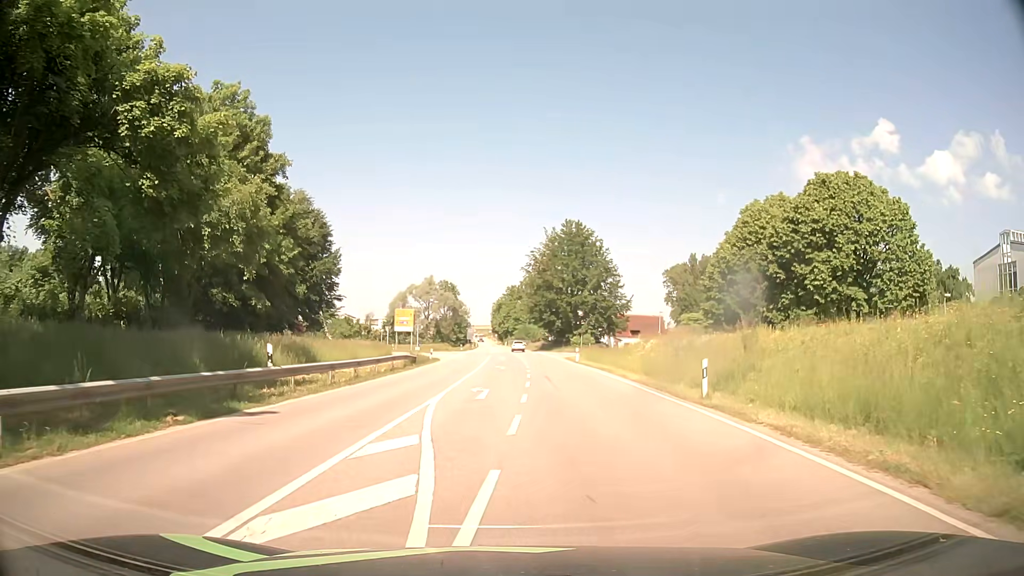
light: Day
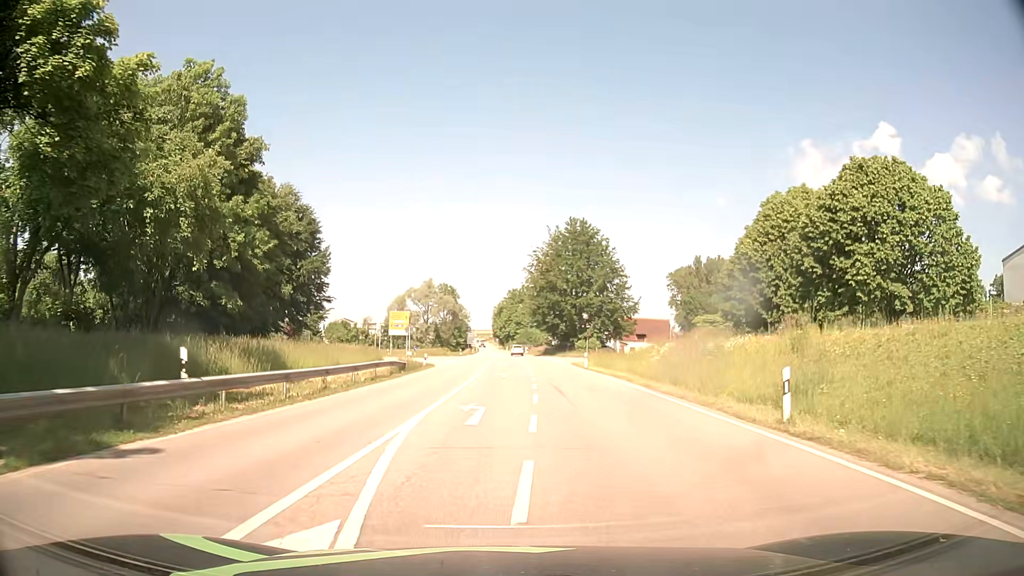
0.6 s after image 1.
(-0.1, +5.2) m; -1°
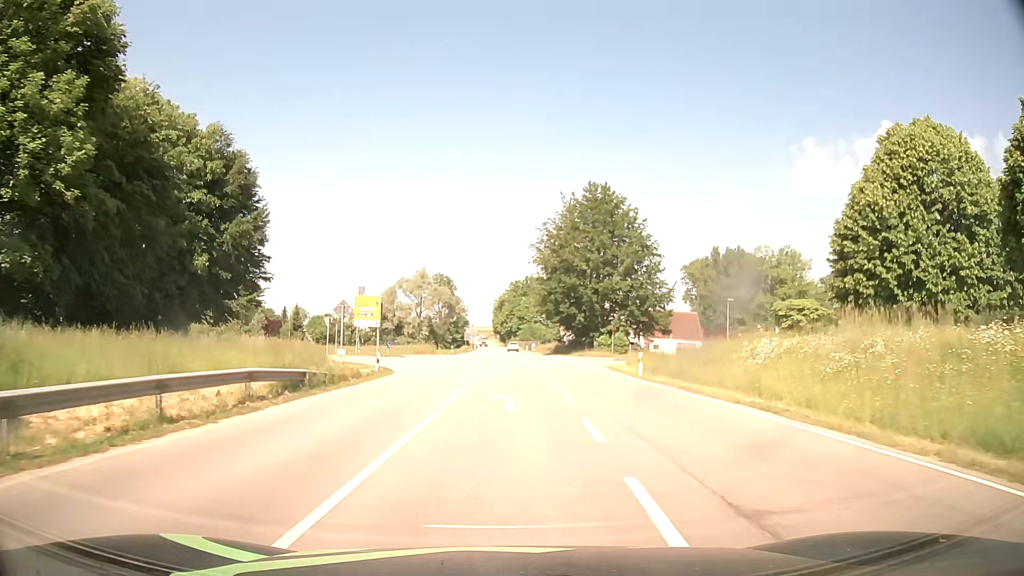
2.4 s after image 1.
(-0.1, +19.9) m; 0°
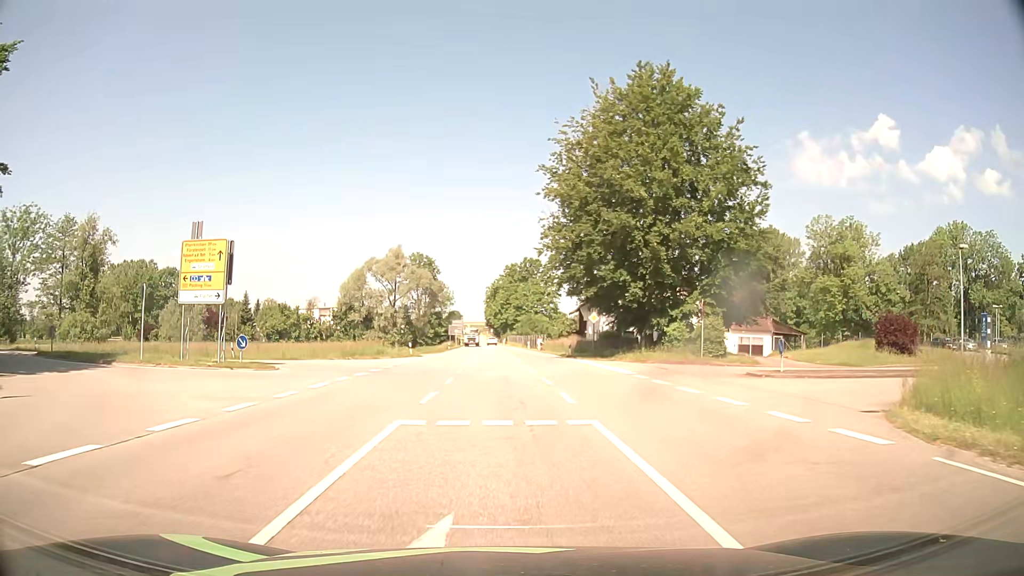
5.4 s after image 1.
(+0.3, +32.8) m; 0°
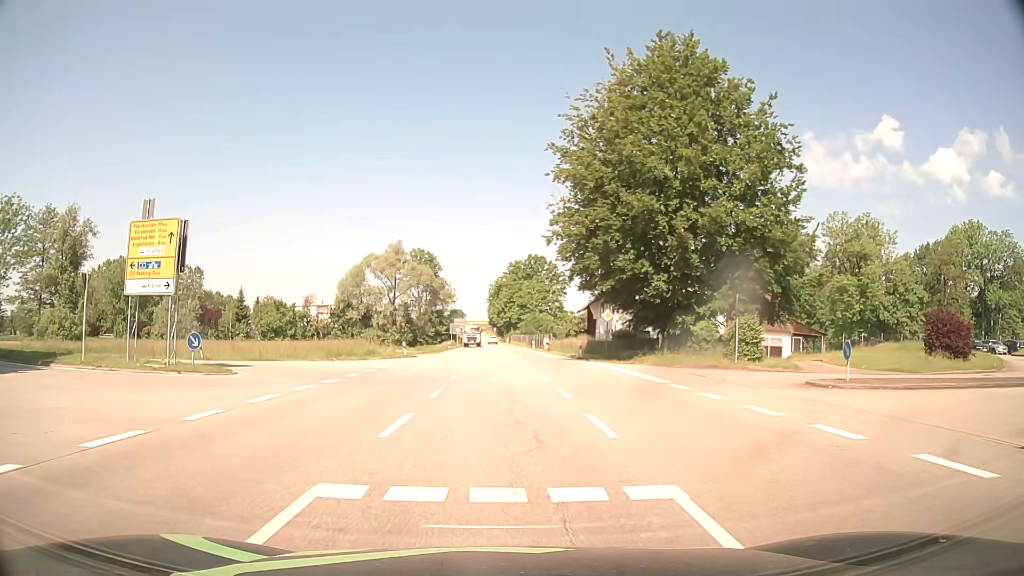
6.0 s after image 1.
(0.0, +4.8) m; 0°
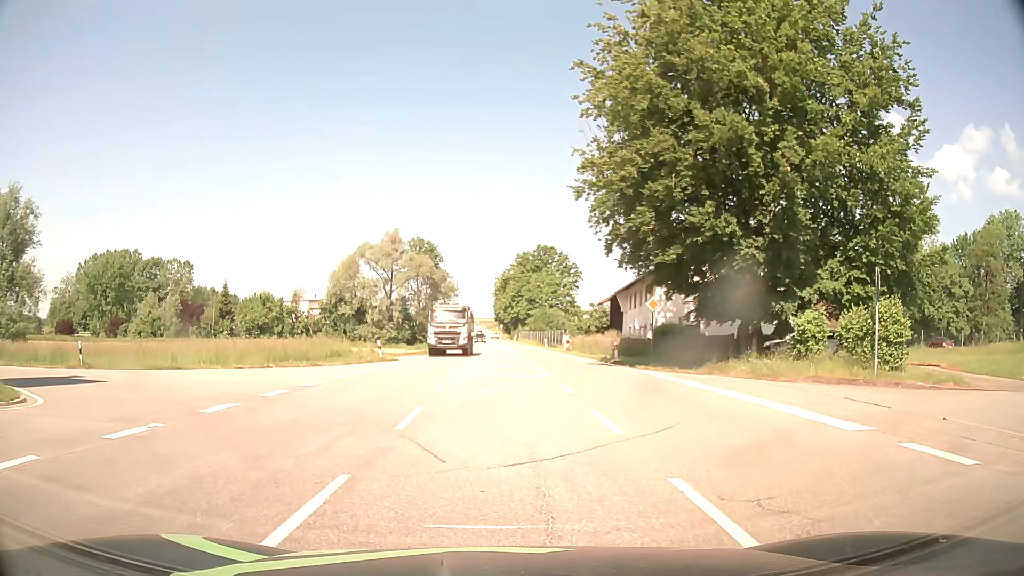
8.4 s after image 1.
(-0.1, +11.4) m; -1°
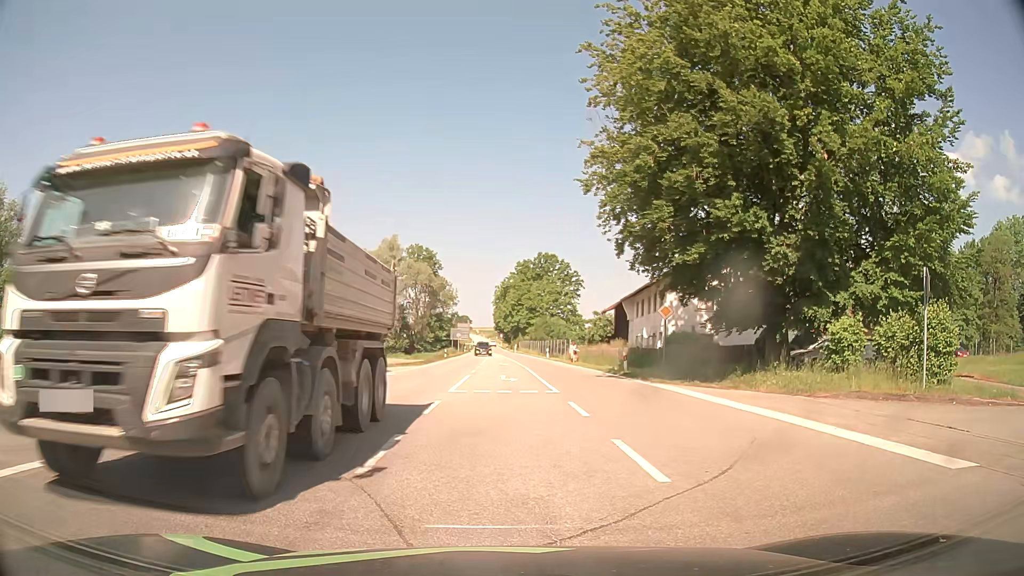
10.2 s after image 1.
(0.0, +2.6) m; +1°
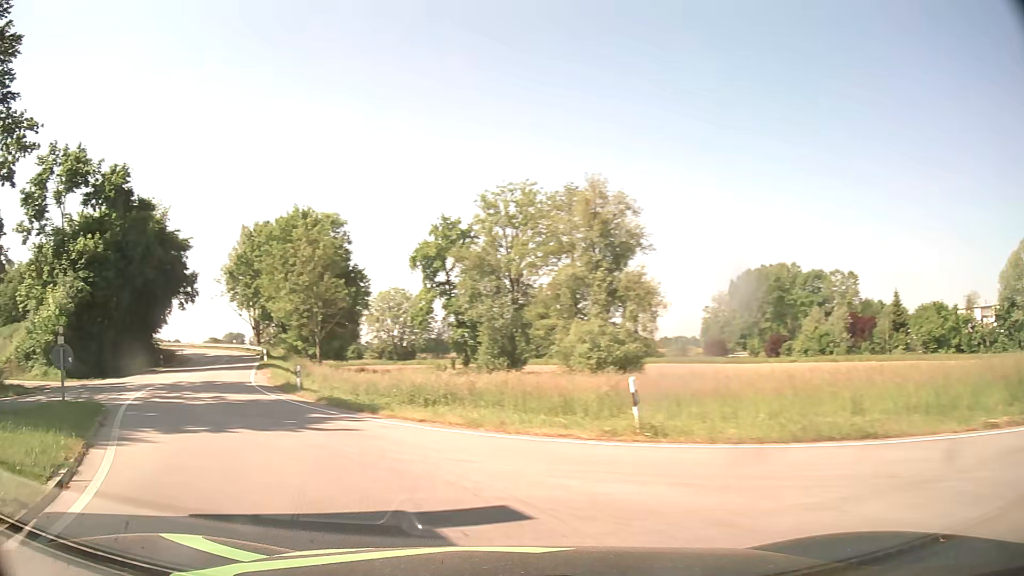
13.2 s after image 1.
(-5.8, +11.5) m; -57°
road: primary_link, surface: asphalt
(-3, +10) (-7, +18) (-12, +27) (-16, +36) (-20, +46) (-23, +55) (-27, +64) (-31, +73) (-36, +82) (-43, +89) m
